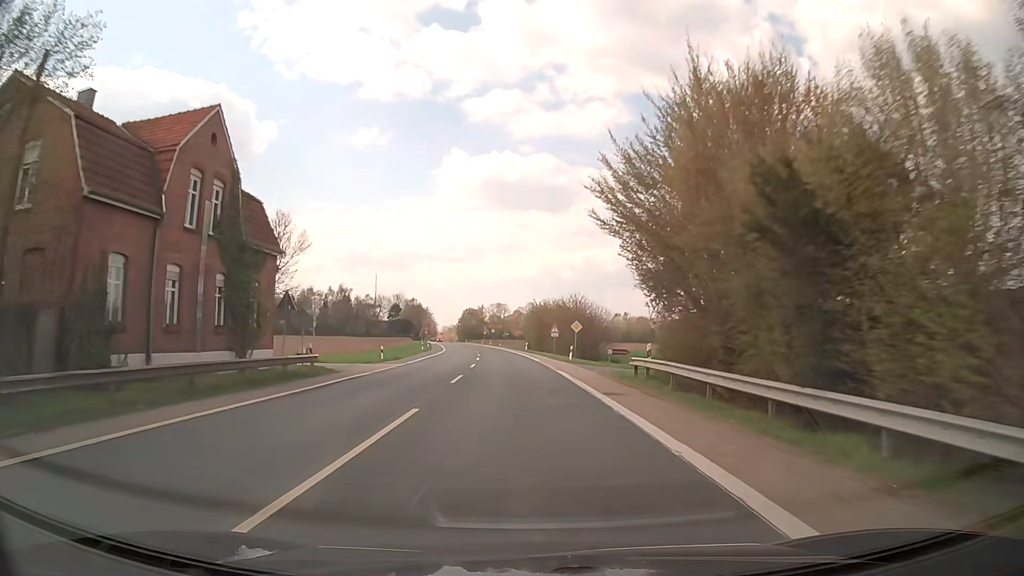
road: secondary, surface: asphalt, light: Day
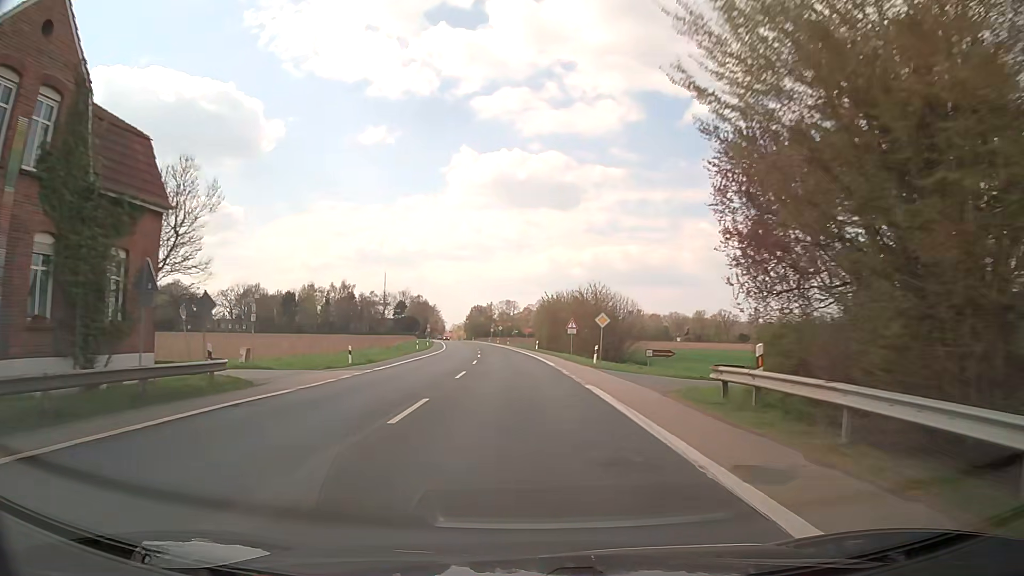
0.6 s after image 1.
(-0.1, +10.7) m; -1°
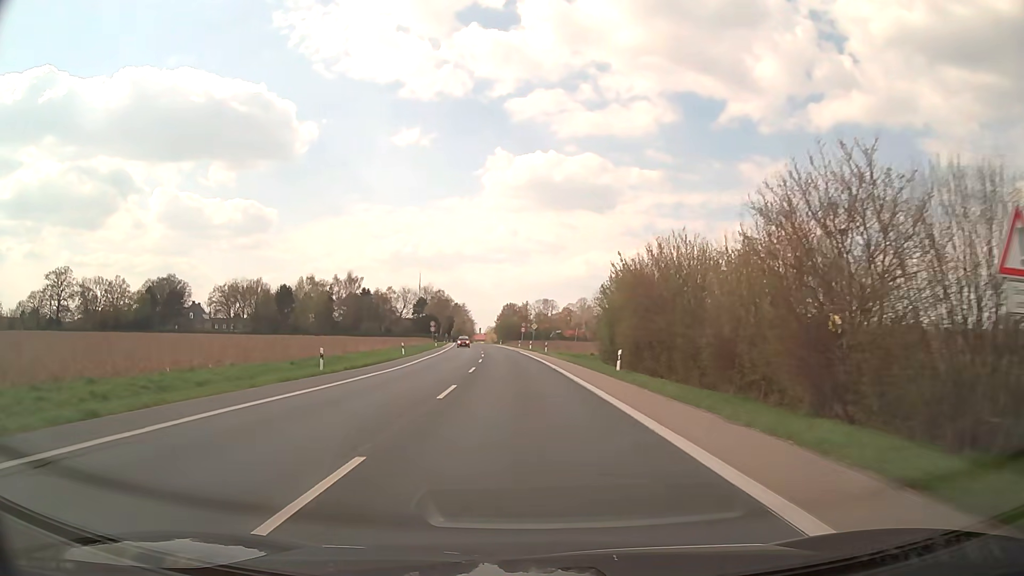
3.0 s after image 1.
(-1.2, +42.8) m; -3°
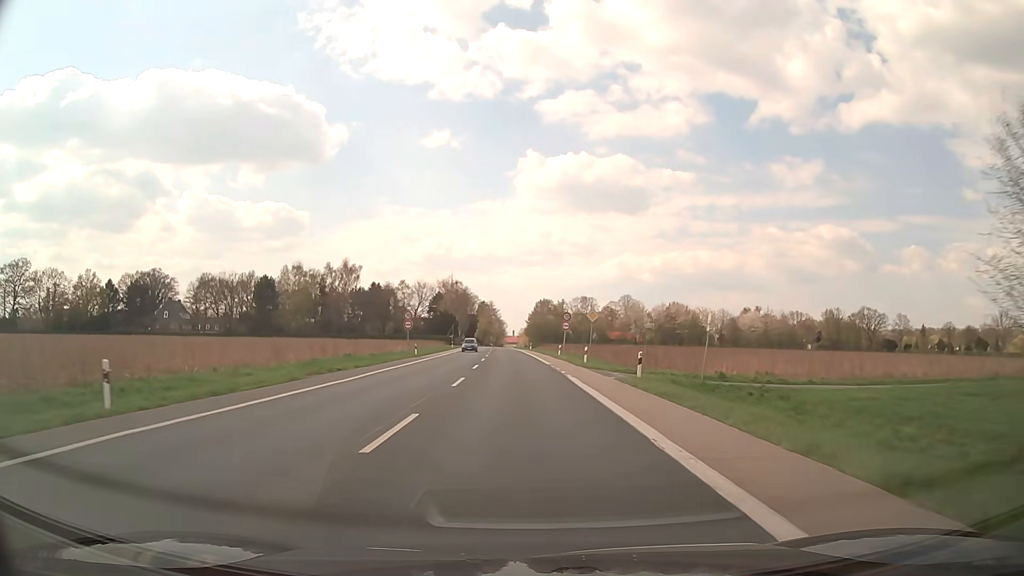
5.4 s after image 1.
(-0.9, +43.0) m; -3°
(0, +10) (0, +20) (-1, +30) (-1, +40) (-1, +50) (-2, +60) (-2, +70) (-3, +80) (-3, +90) (-4, +100) m
